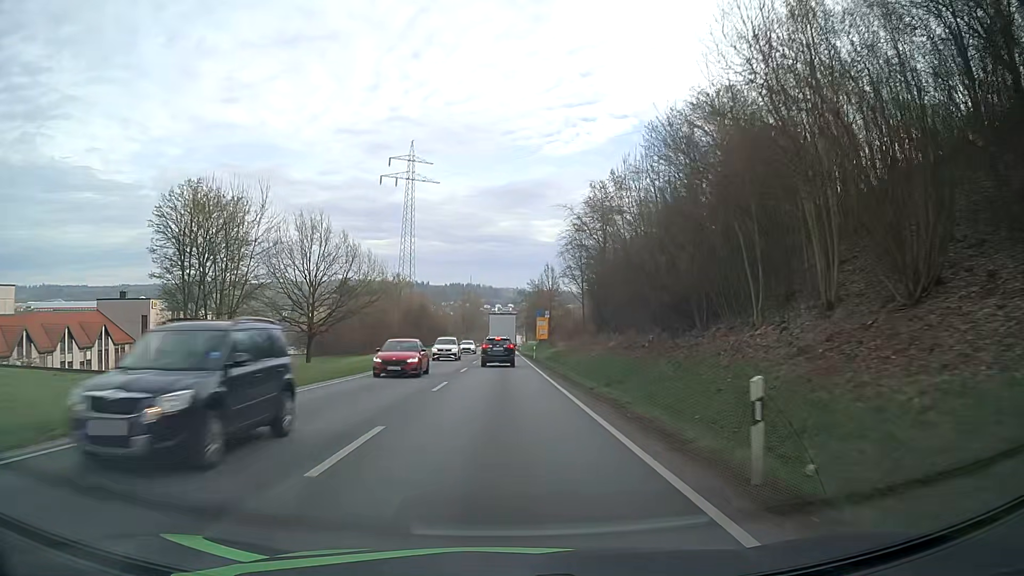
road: primary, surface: asphalt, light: Day
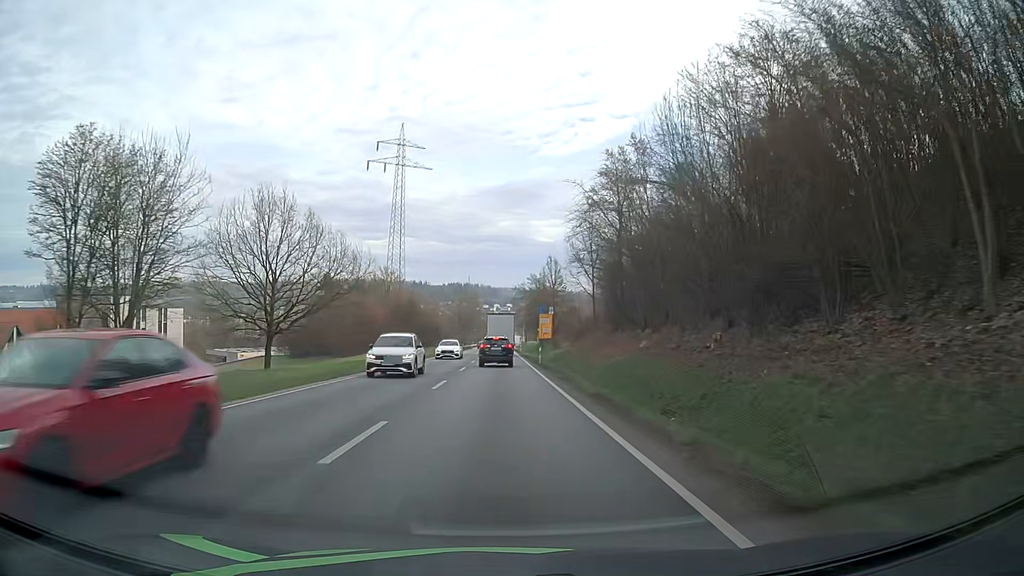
(0.0, +11.3) m; 0°
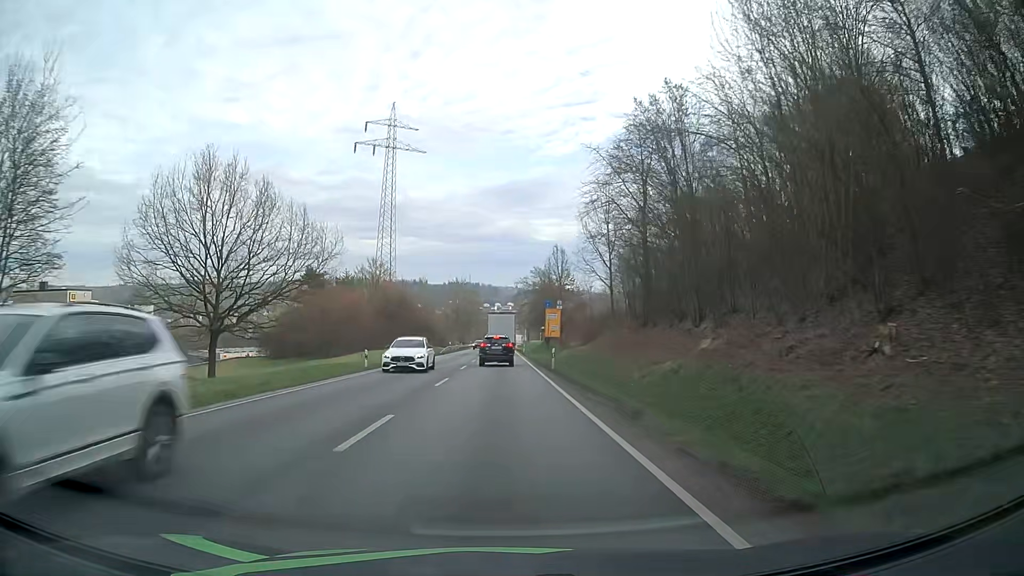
(0.0, +11.2) m; 0°
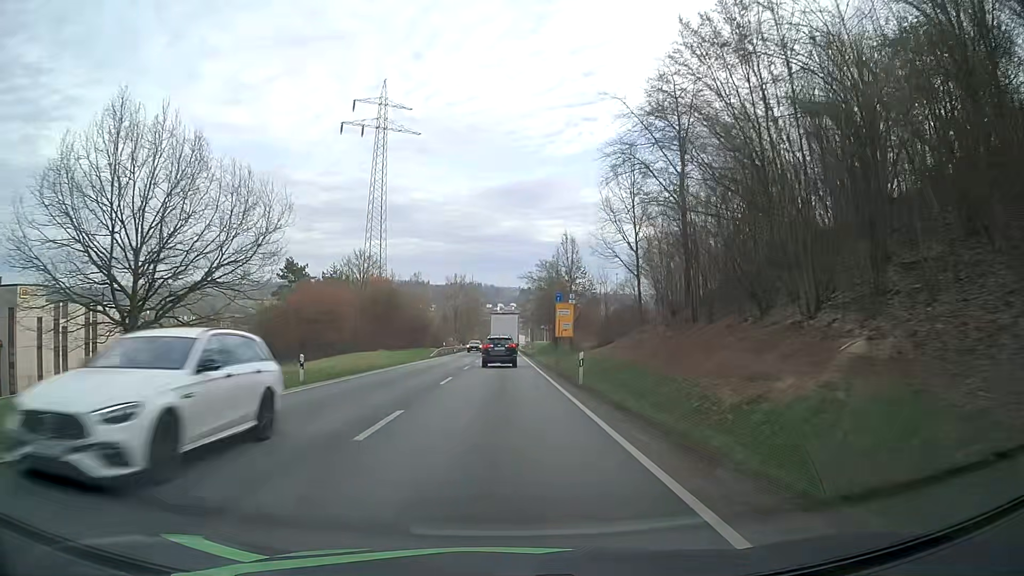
(0.0, +11.1) m; 0°
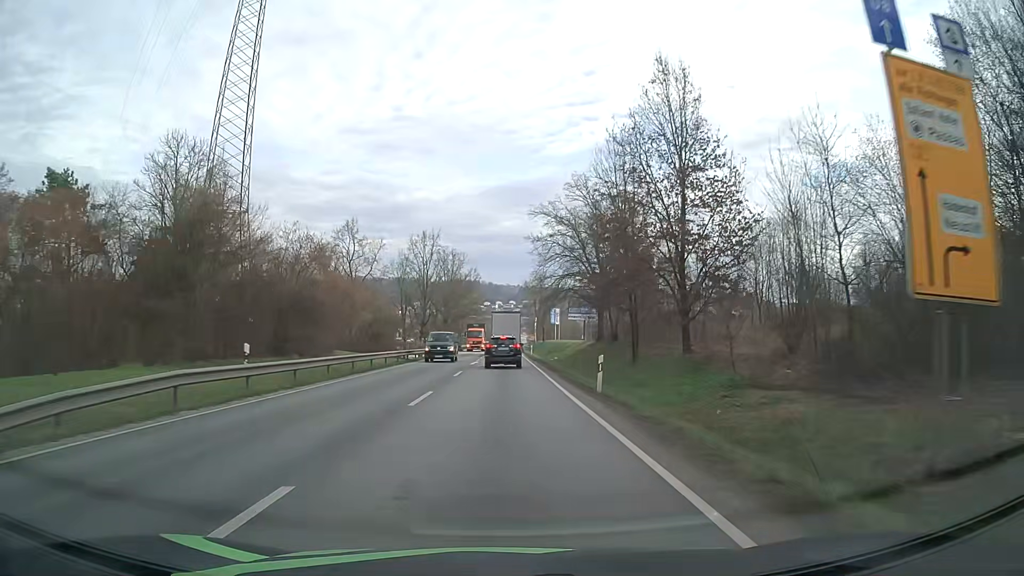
(+0.1, +54.6) m; 0°
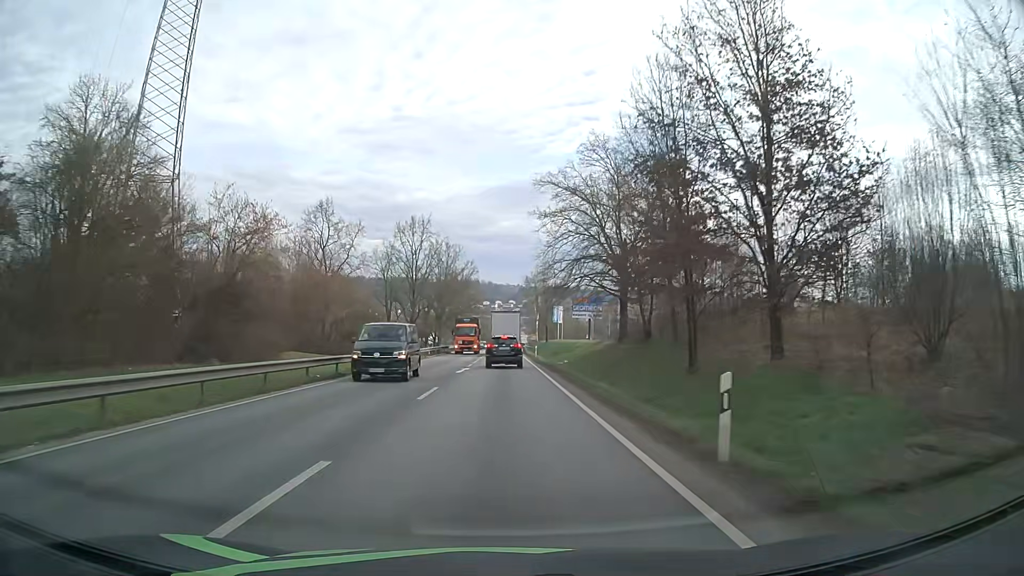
(0.0, +10.7) m; 0°
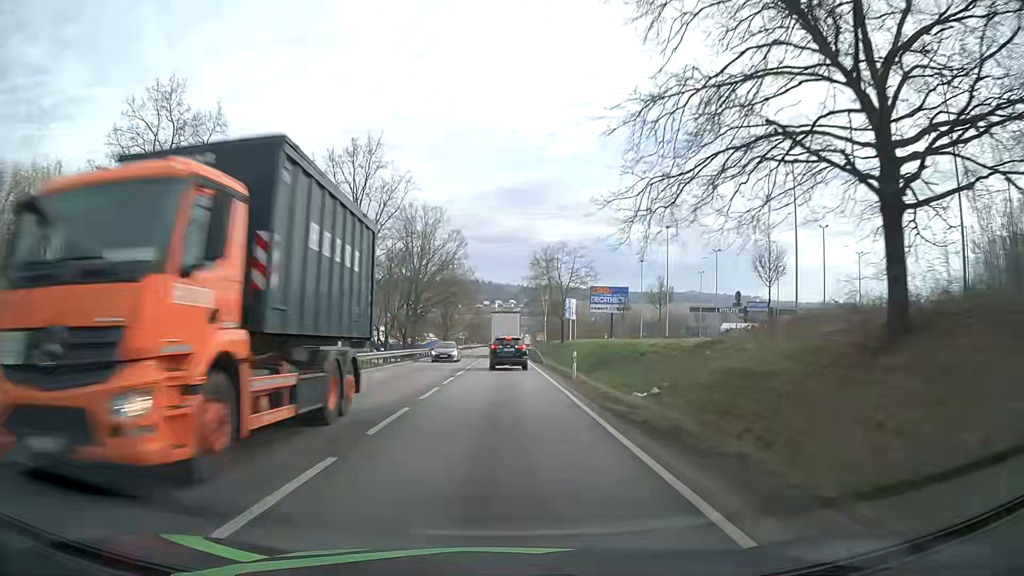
(0.0, +31.6) m; 0°
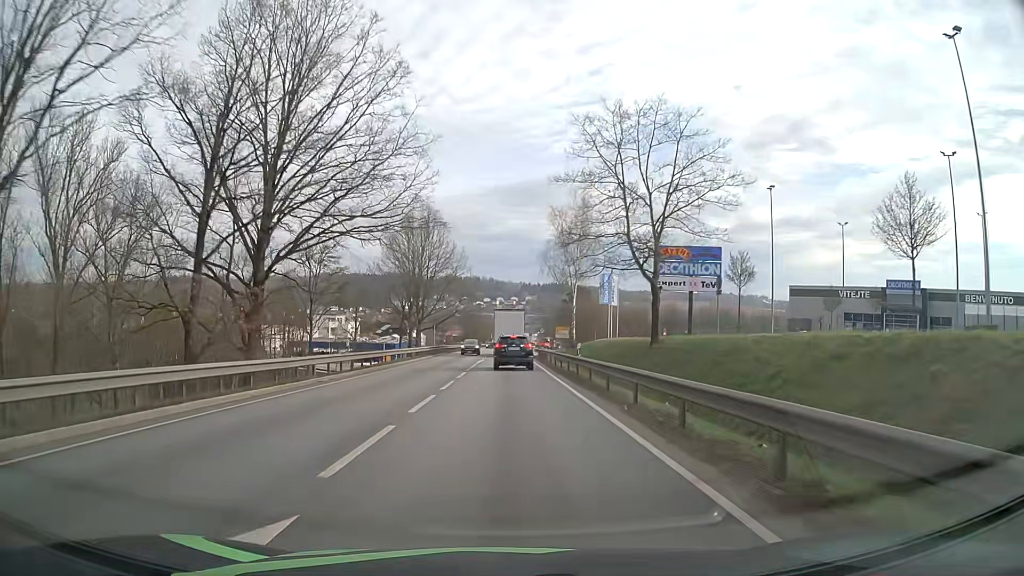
(+0.1, +51.3) m; 0°
(0, +10) (0, +20) (0, +30) (0, +40) (0, +50) (0, +60) (0, +70) (0, +80) (0, +90) (+1, +100) m
